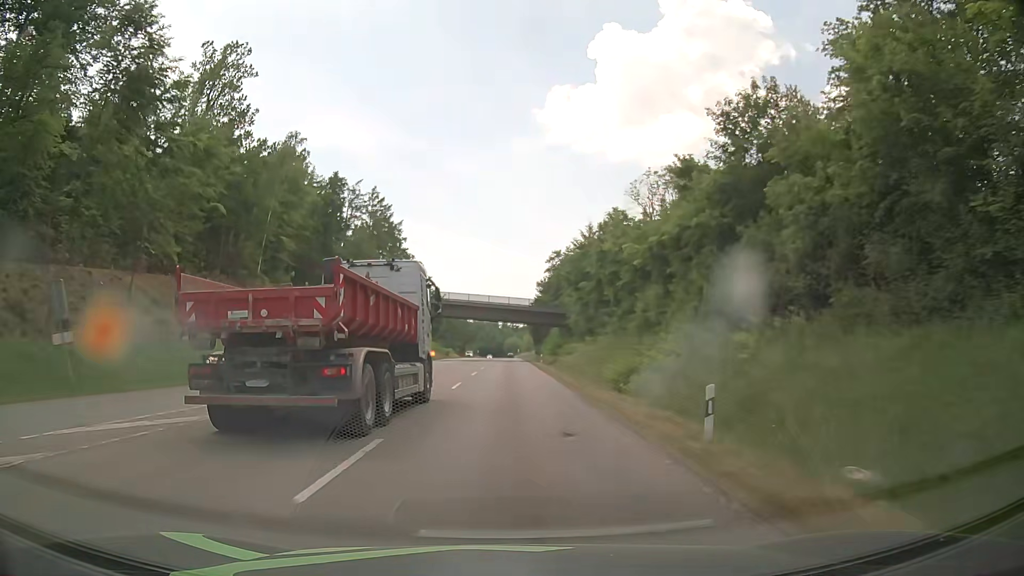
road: secondary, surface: asphalt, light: Day
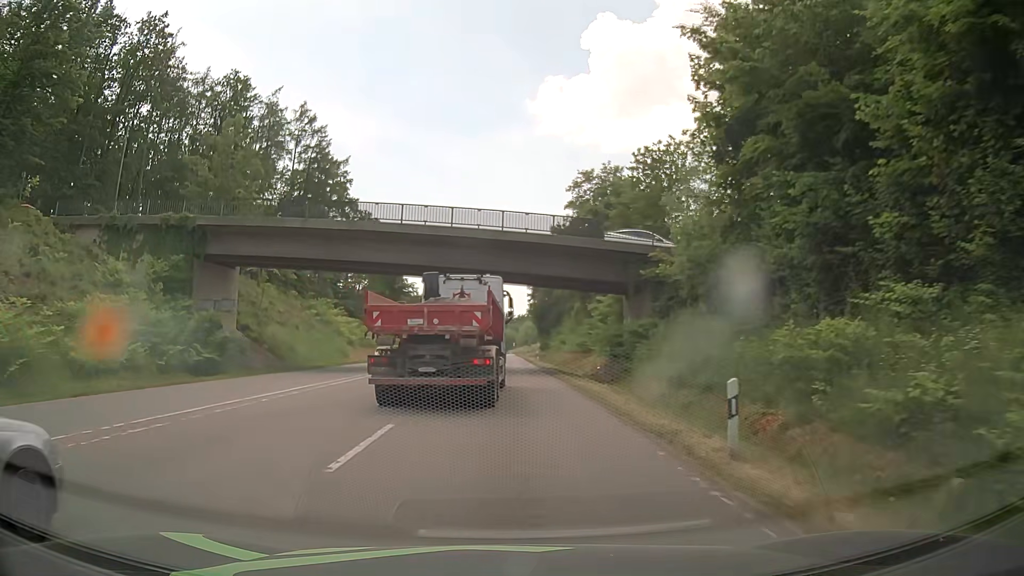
(+0.1, +49.6) m; +1°
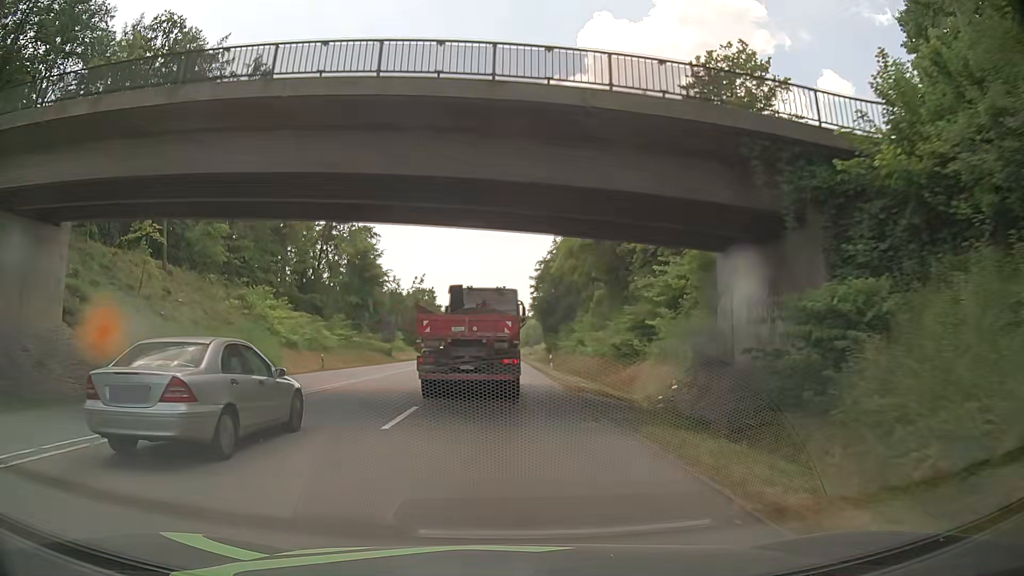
(0.0, +19.1) m; 0°
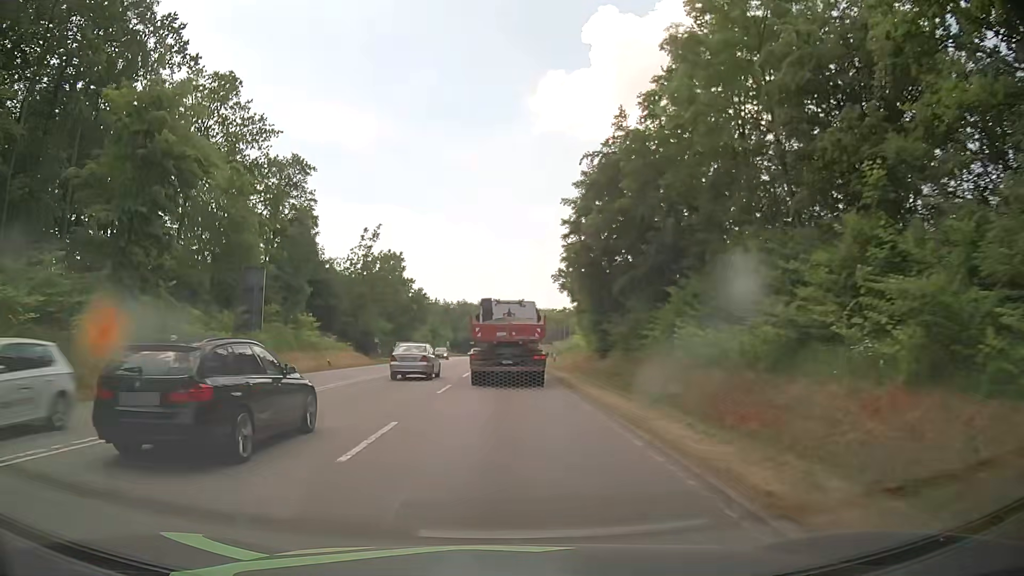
(-0.3, +49.5) m; 0°
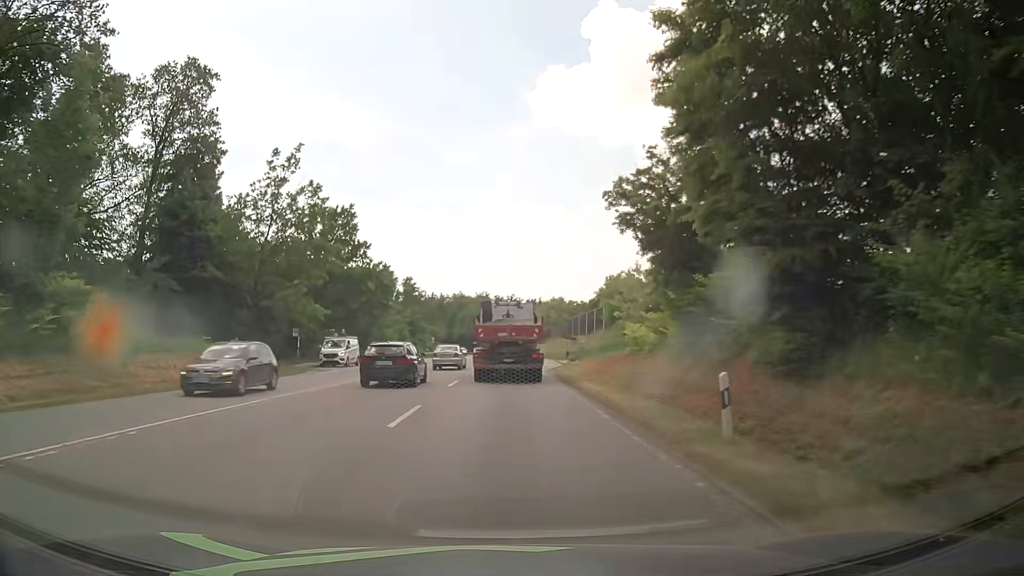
(-0.2, +31.8) m; -1°
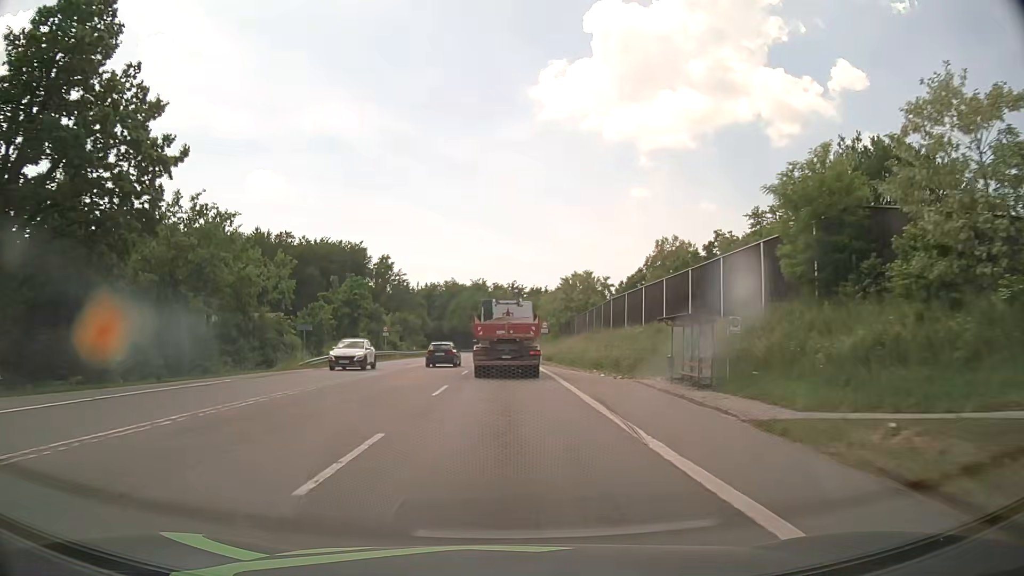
(+0.1, +44.4) m; 0°
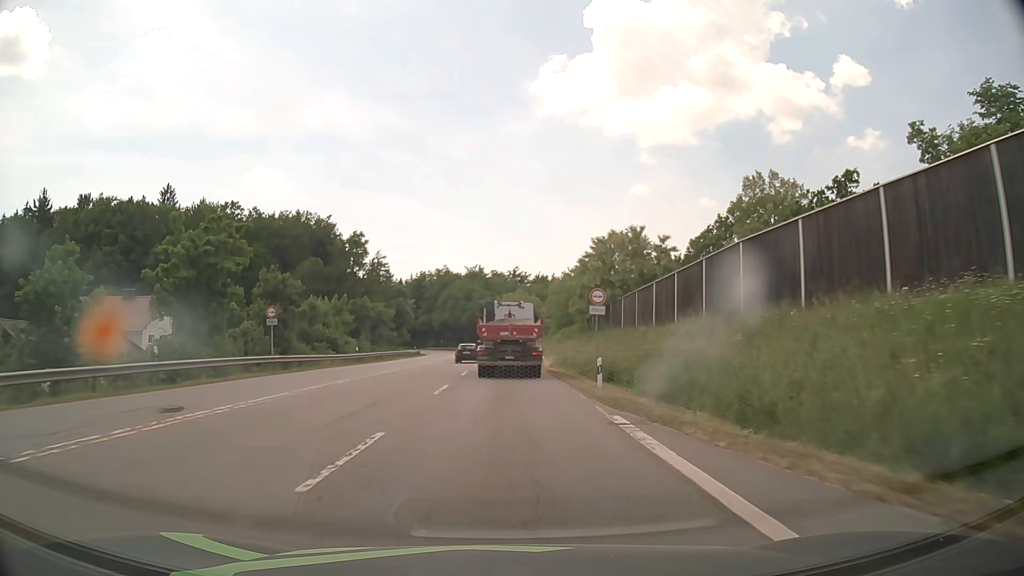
(0.0, +34.0) m; 0°
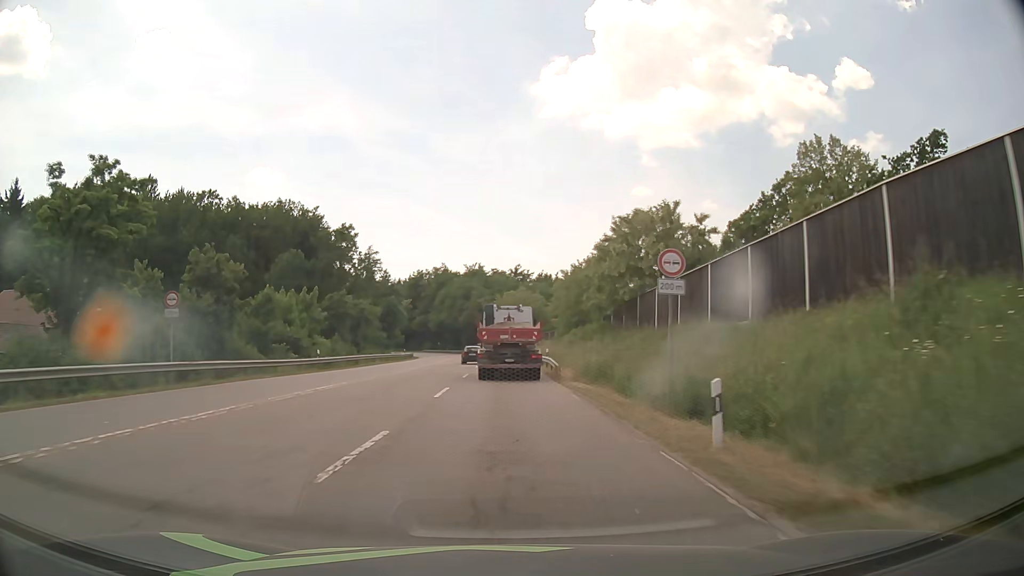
(0.0, +11.4) m; 0°
(0, +10) (0, +20) (0, +30) (0, +40) (0, +50) (-1, +60) (-1, +70) (-2, +80) (-2, +90) (-3, +100) m
